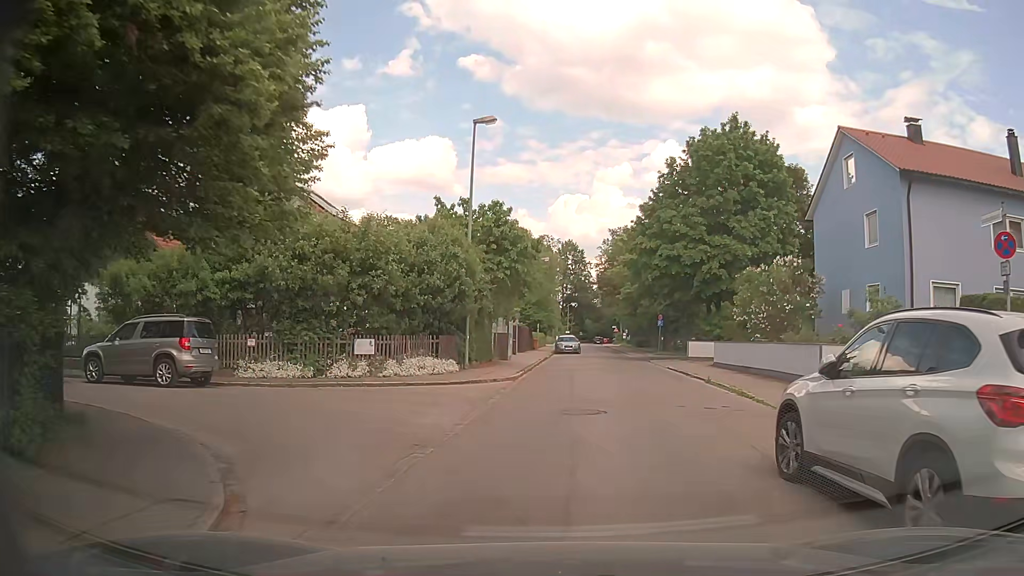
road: residential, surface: asphalt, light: Day
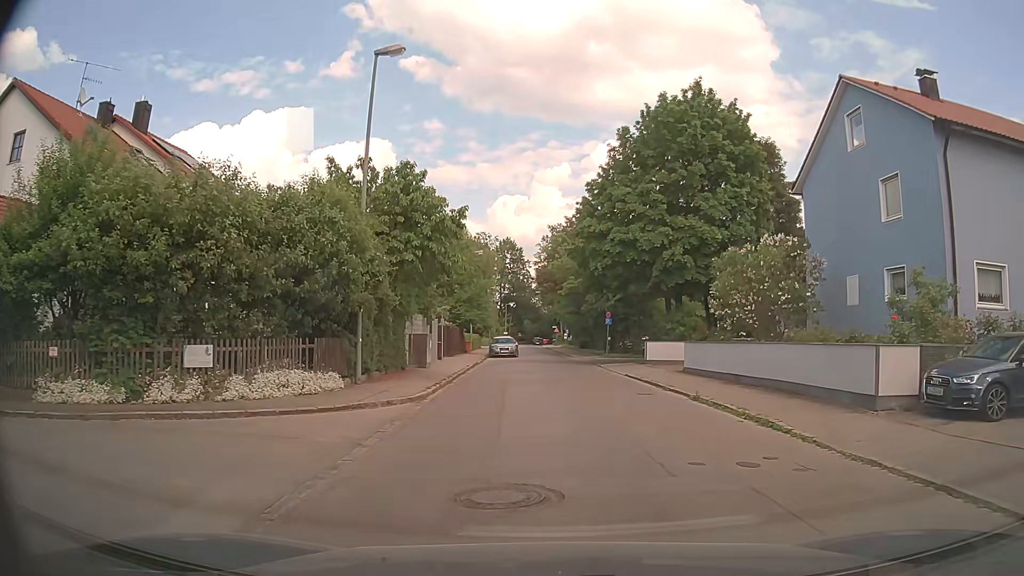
(+0.3, +6.3) m; +5°
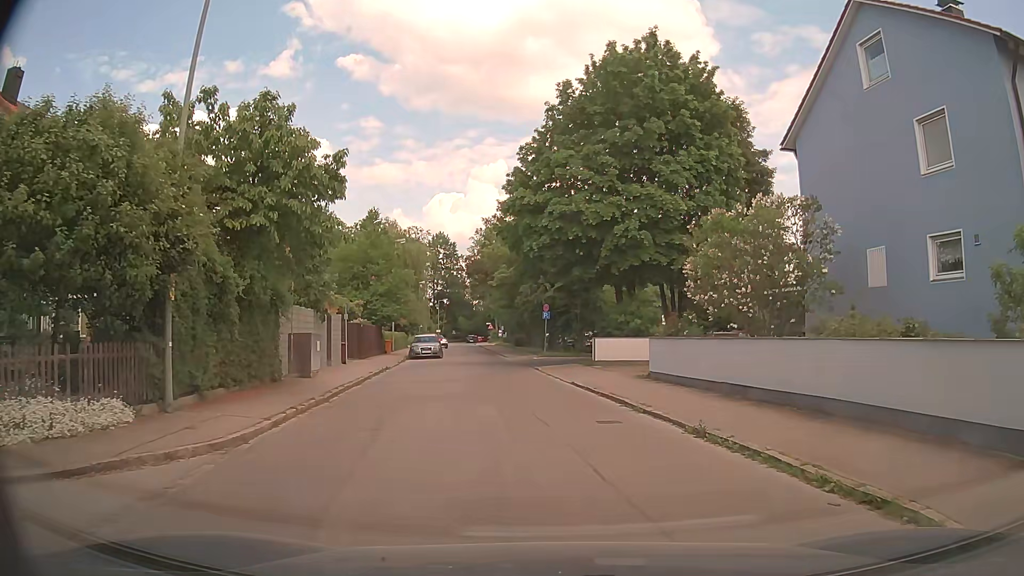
(+0.3, +6.2) m; +6°
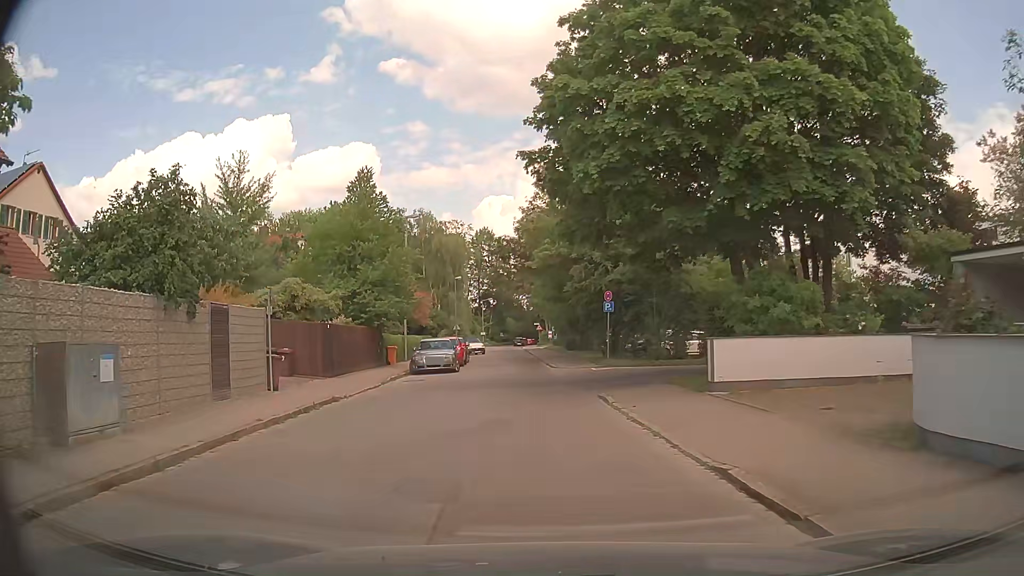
(-0.4, +12.7) m; -3°
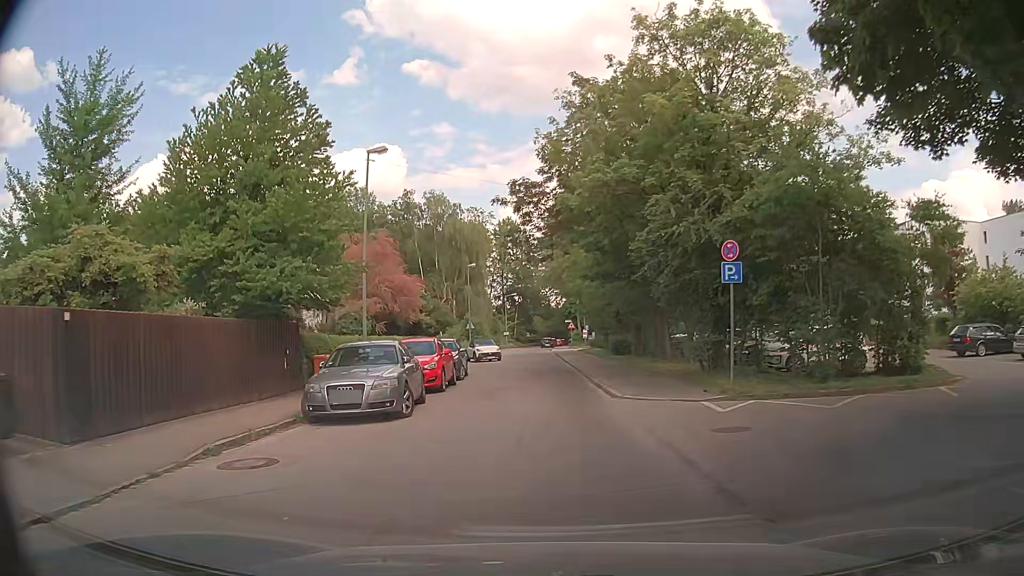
(-0.9, +15.4) m; -5°
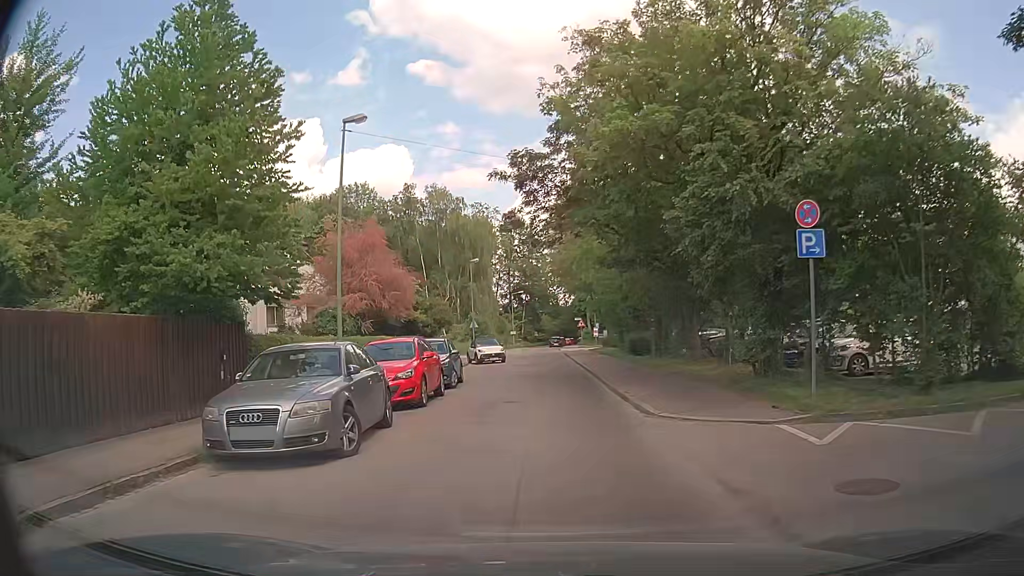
(+0.1, +4.1) m; +2°
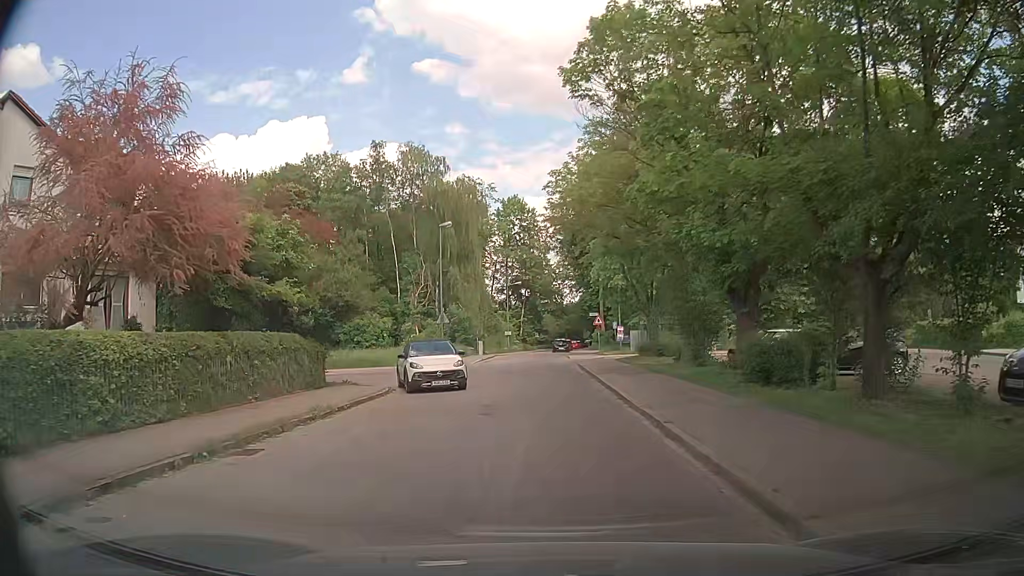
(-0.5, +20.2) m; -1°
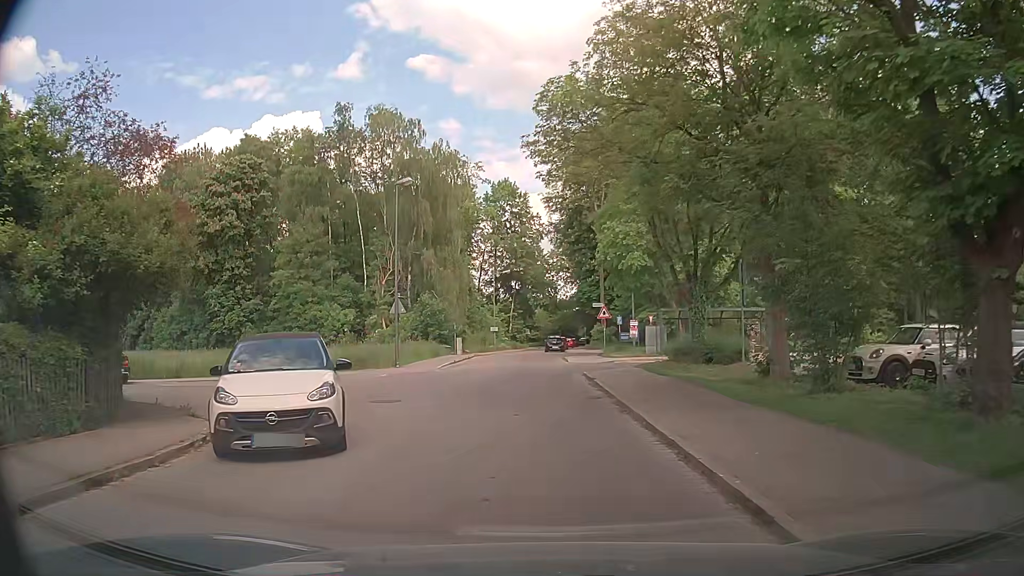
(-0.1, +11.0) m; 0°
(0, +10) (-1, +20) (-1, +30) (-1, +40) (-1, +50) (-2, +60) (-3, +70) (-2, +80) (-1, +90) (0, +100) m
